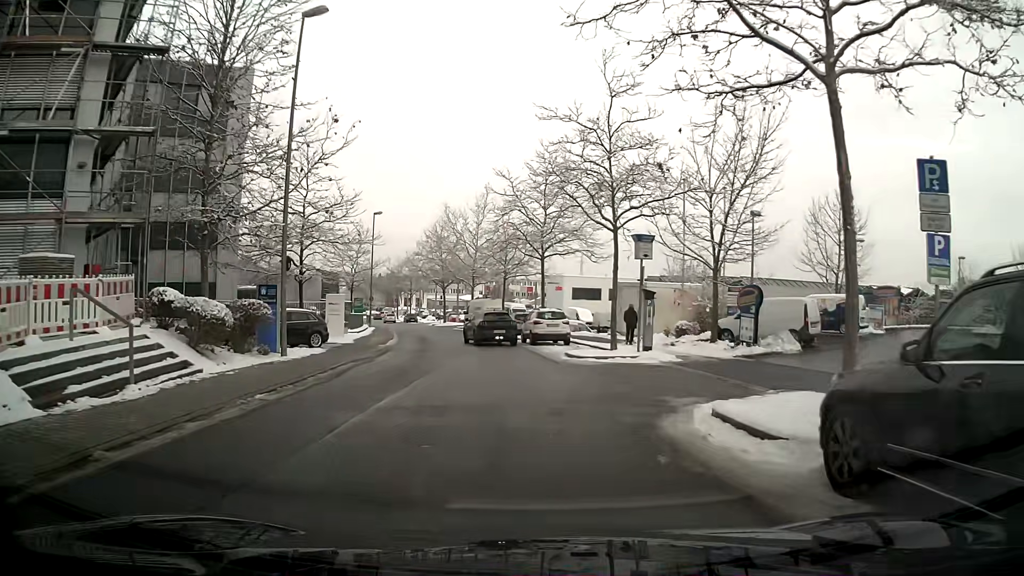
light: Day
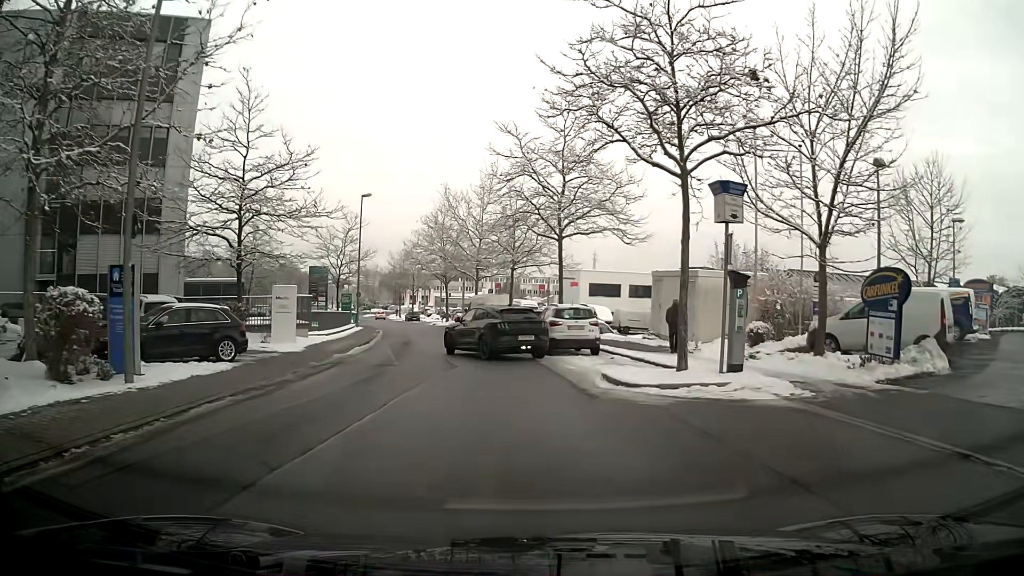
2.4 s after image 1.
(0.0, +8.0) m; -2°
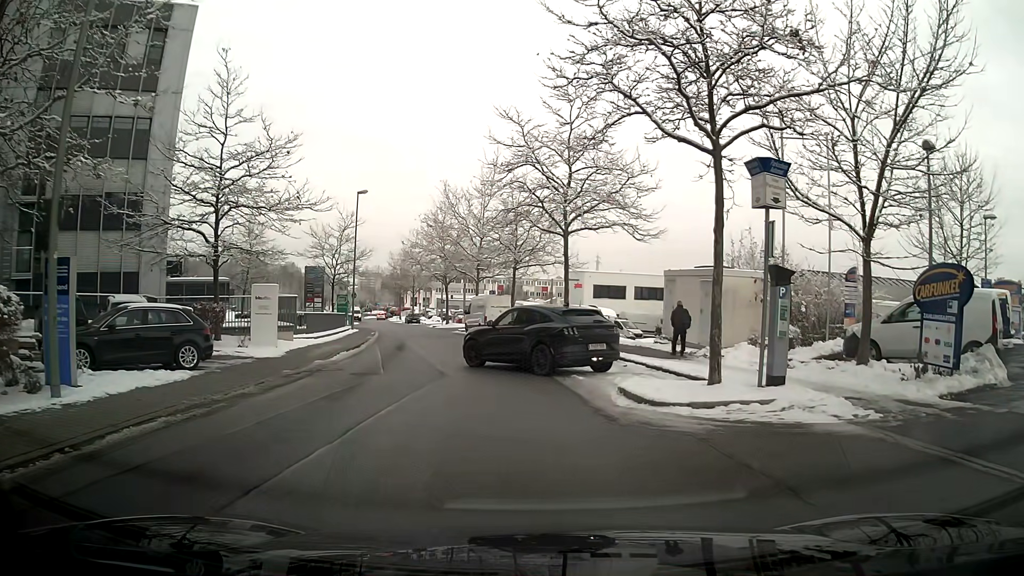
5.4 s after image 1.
(0.0, +2.1) m; 0°
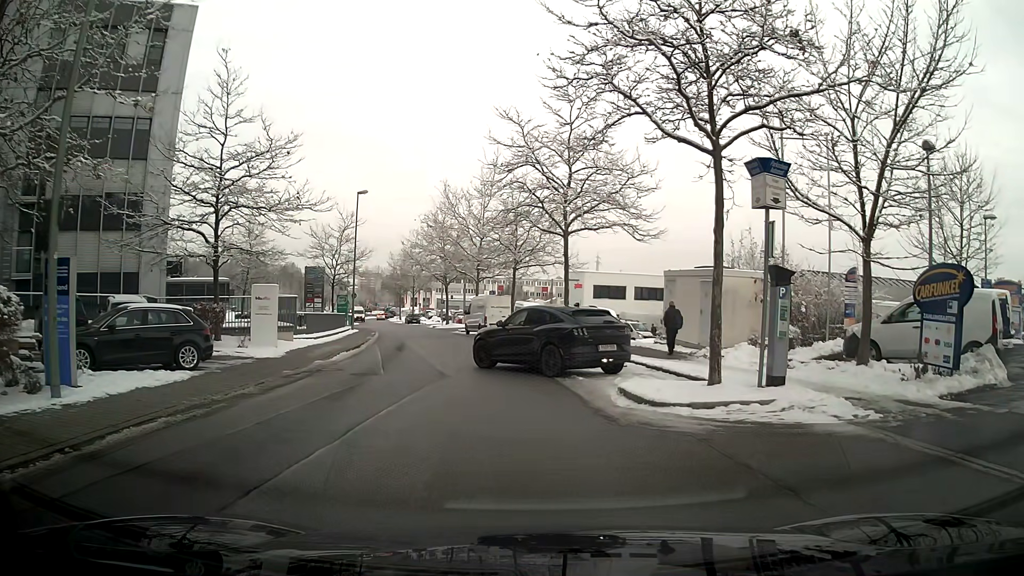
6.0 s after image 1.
(0.0, 0.0) m; 0°
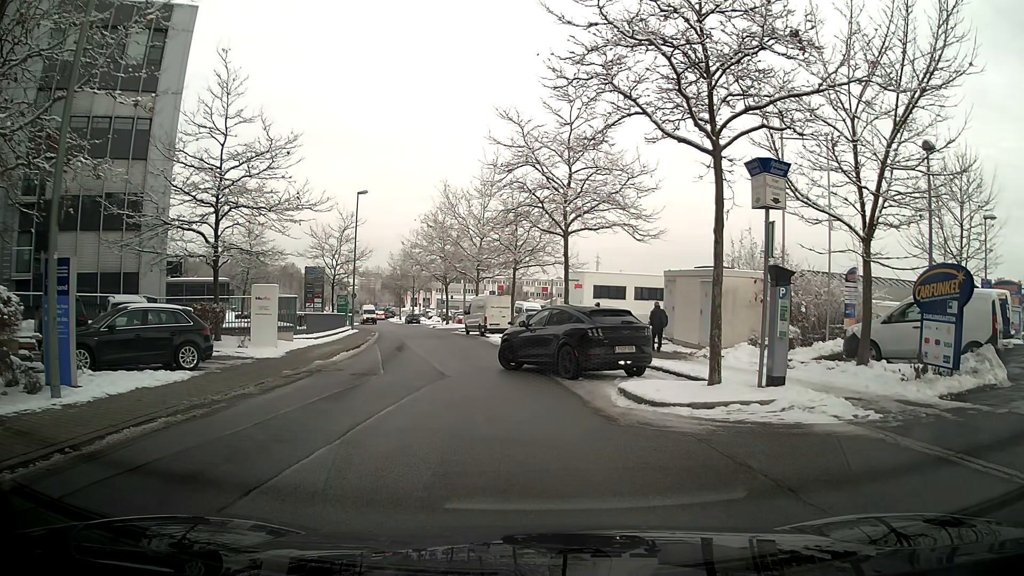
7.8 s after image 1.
(0.0, 0.0) m; 0°
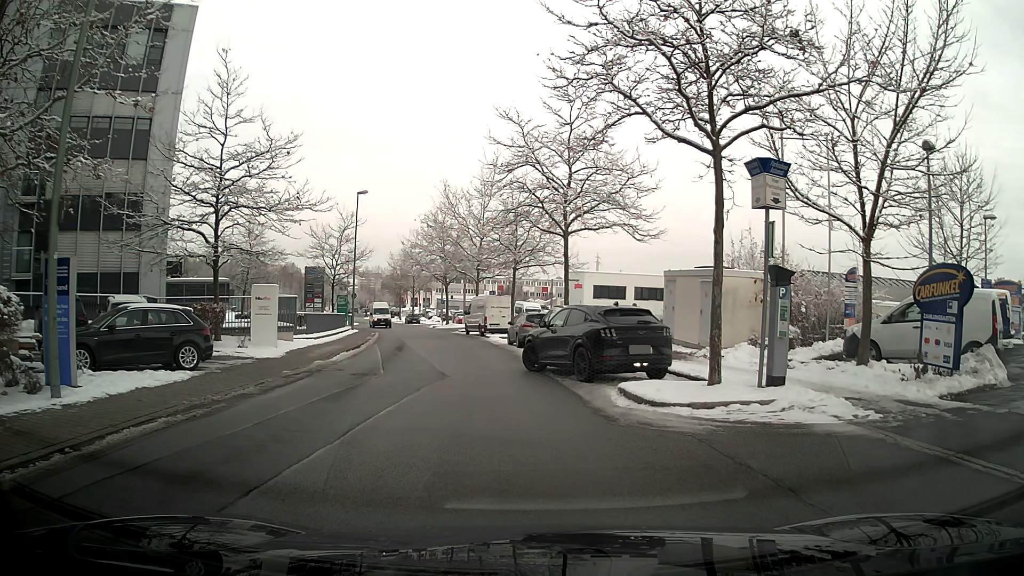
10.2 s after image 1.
(0.0, 0.0) m; 0°
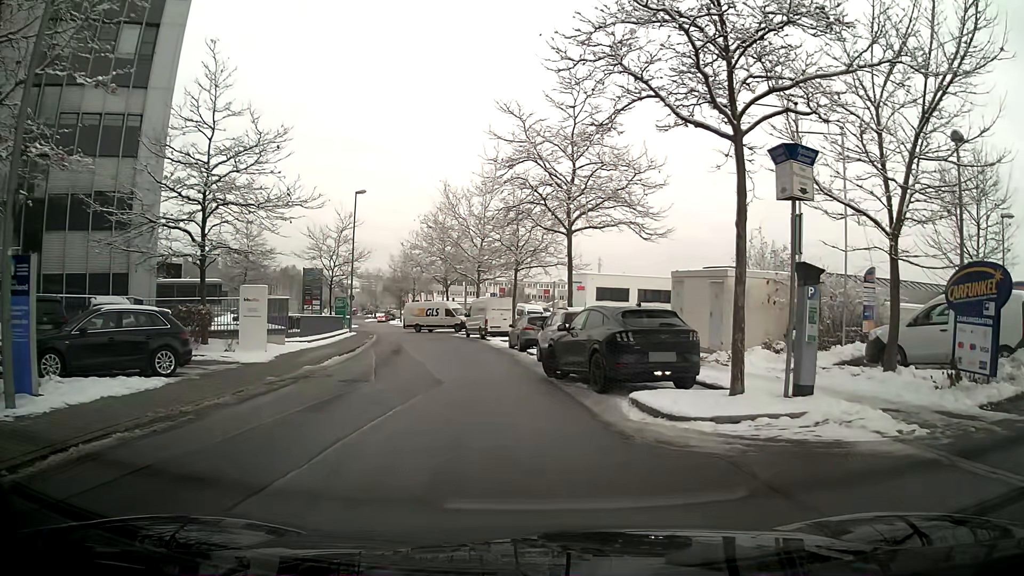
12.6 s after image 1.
(0.0, +1.2) m; -2°
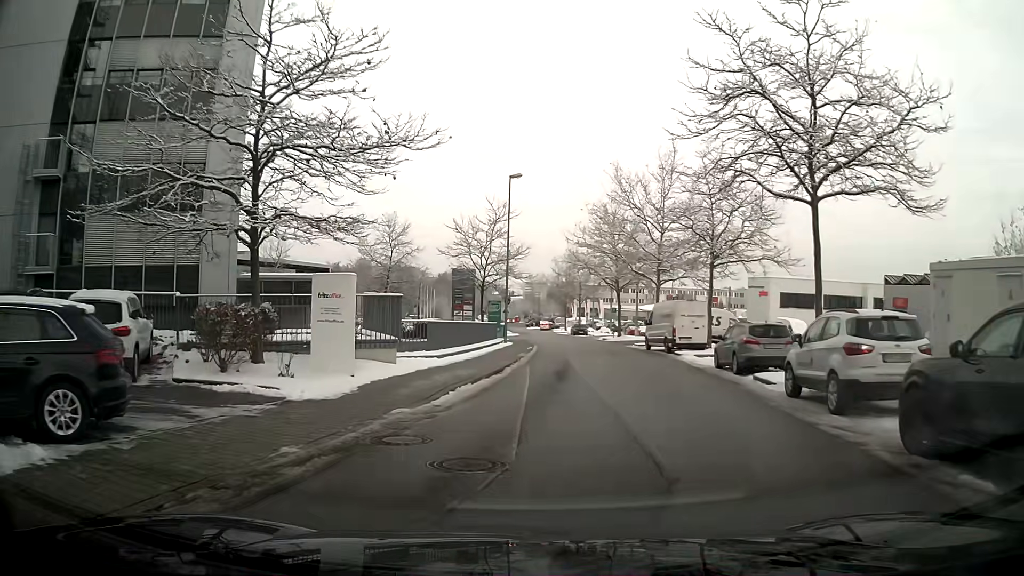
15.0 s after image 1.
(-1.1, +8.5) m; -12°
(+1, +10) (+2, +20) (+3, +30) (+4, +40) (+4, +50) (+4, +60) (+4, +70) (+3, +80) (+3, +90) (+3, +100) m
